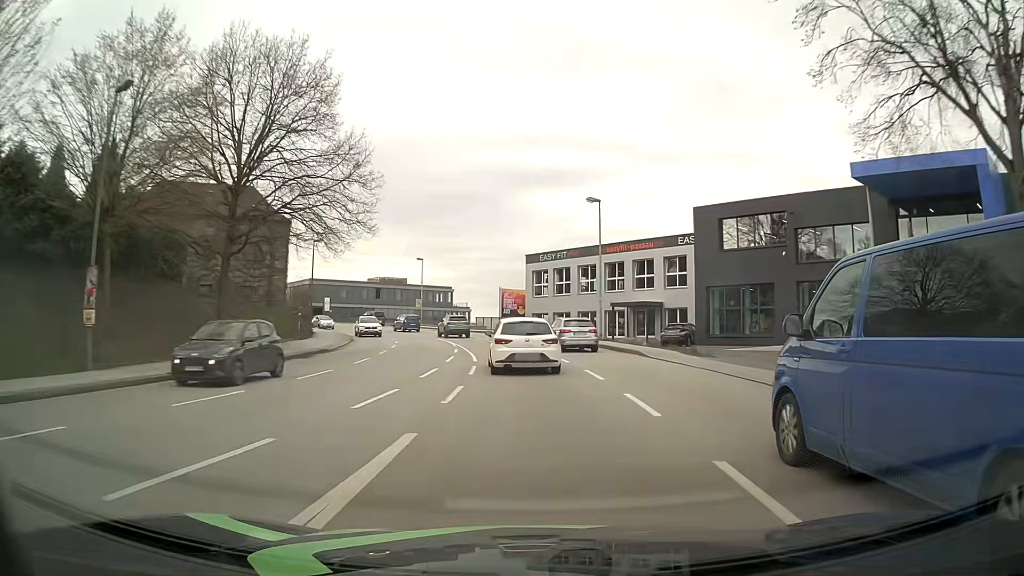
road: tertiary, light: Day
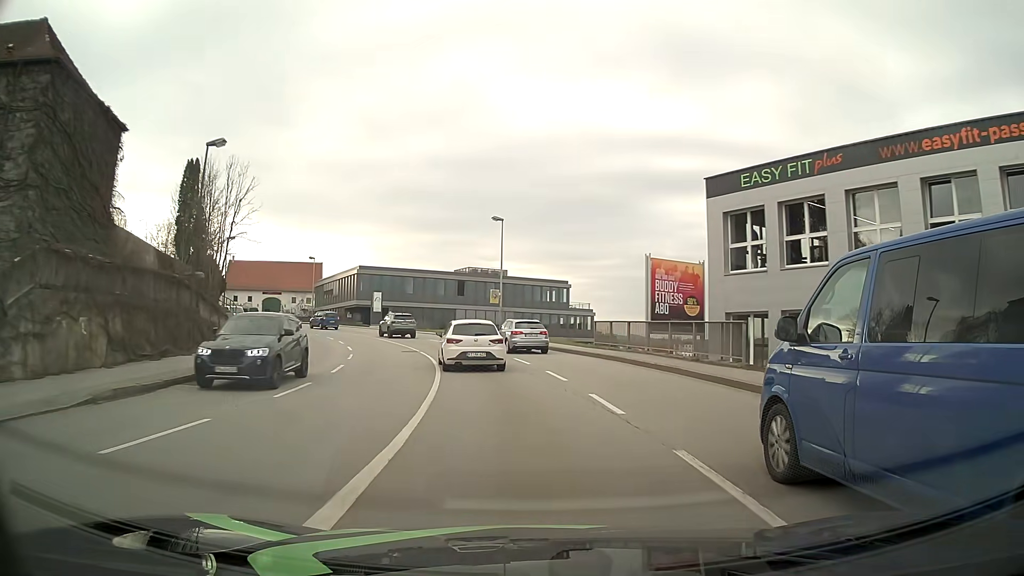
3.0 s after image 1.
(-2.1, +35.1) m; -11°
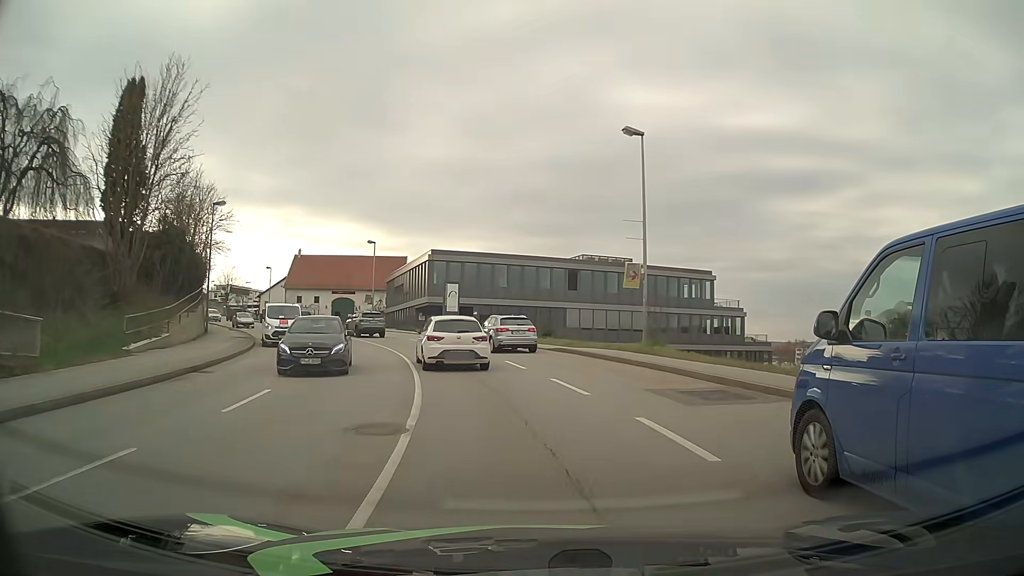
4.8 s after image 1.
(-1.7, +21.4) m; -10°
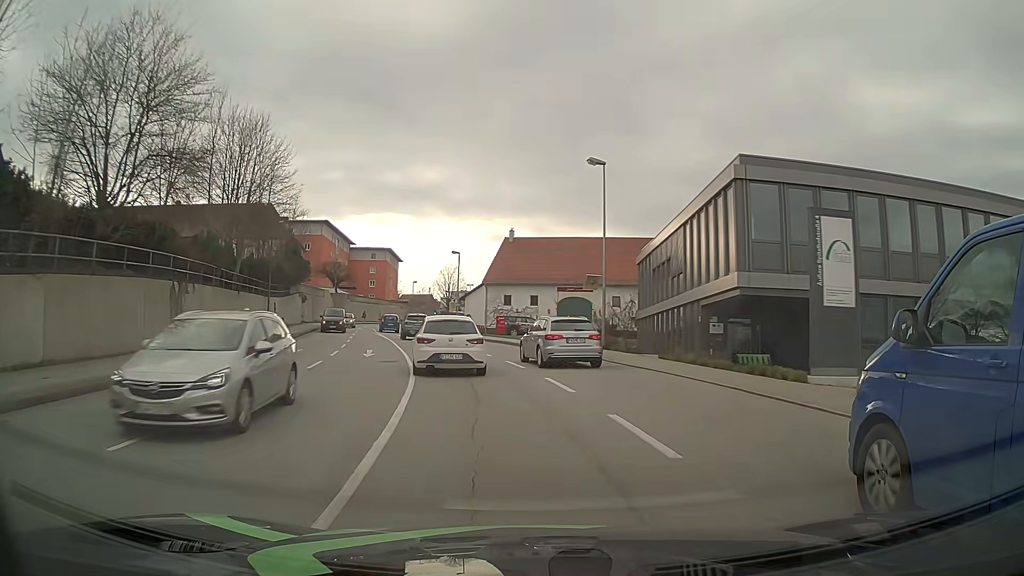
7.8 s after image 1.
(-6.3, +34.5) m; -21°
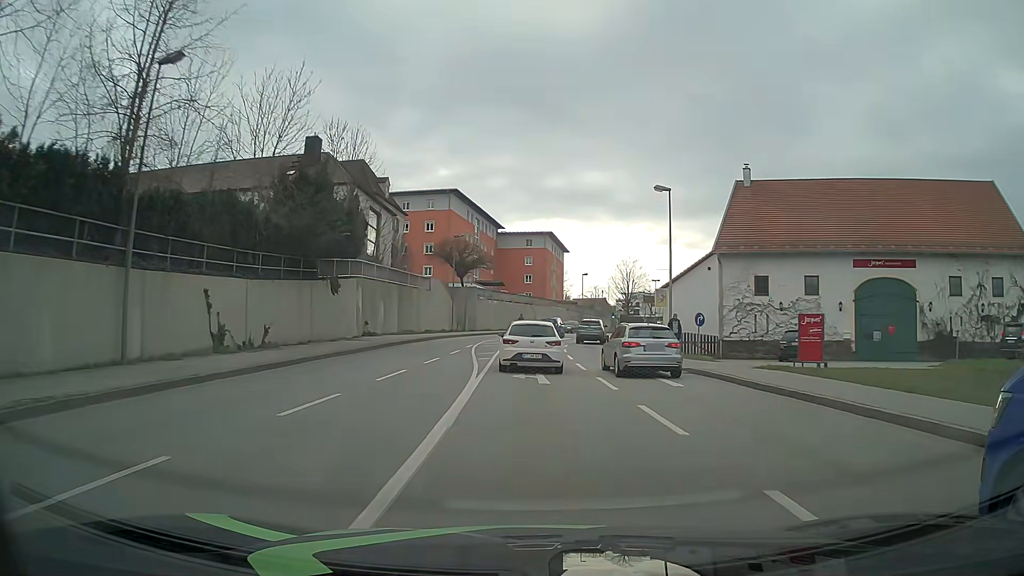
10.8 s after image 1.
(-5.3, +33.5) m; -15°
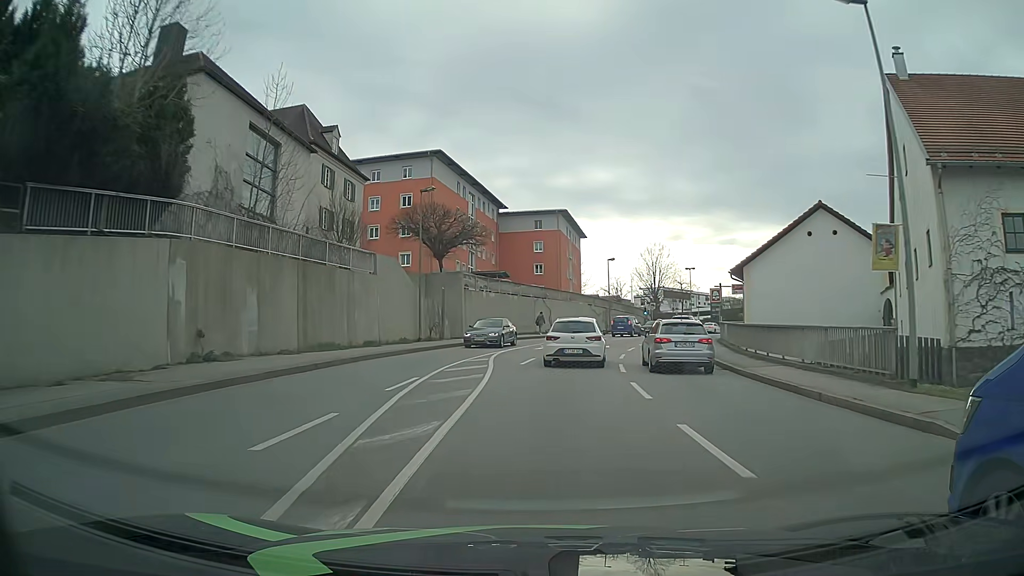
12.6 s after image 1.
(-0.3, +20.5) m; -1°
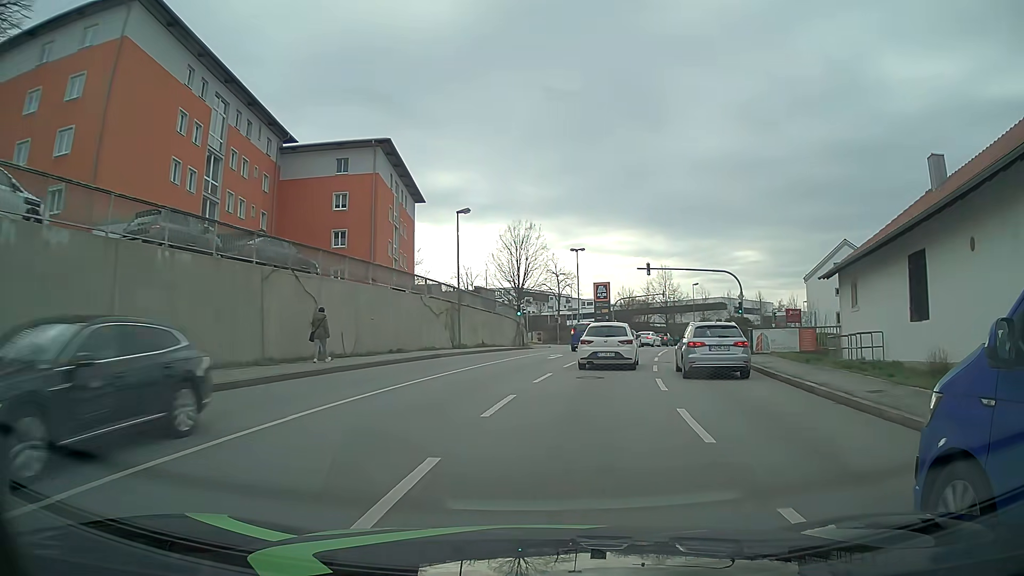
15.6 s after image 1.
(+3.3, +34.5) m; +13°
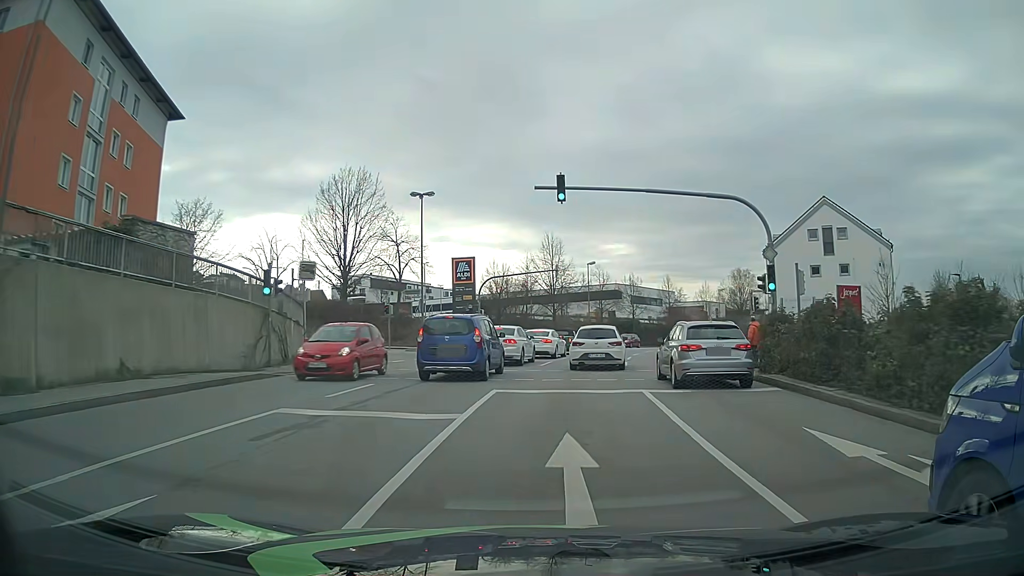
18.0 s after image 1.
(+3.0, +28.0) m; +11°
(0, +10) (+1, +20) (+2, +30) (+4, +40) (+7, +49) (+11, +59) (+15, +68) (+20, +77) (+25, +85) (+30, +94) m
